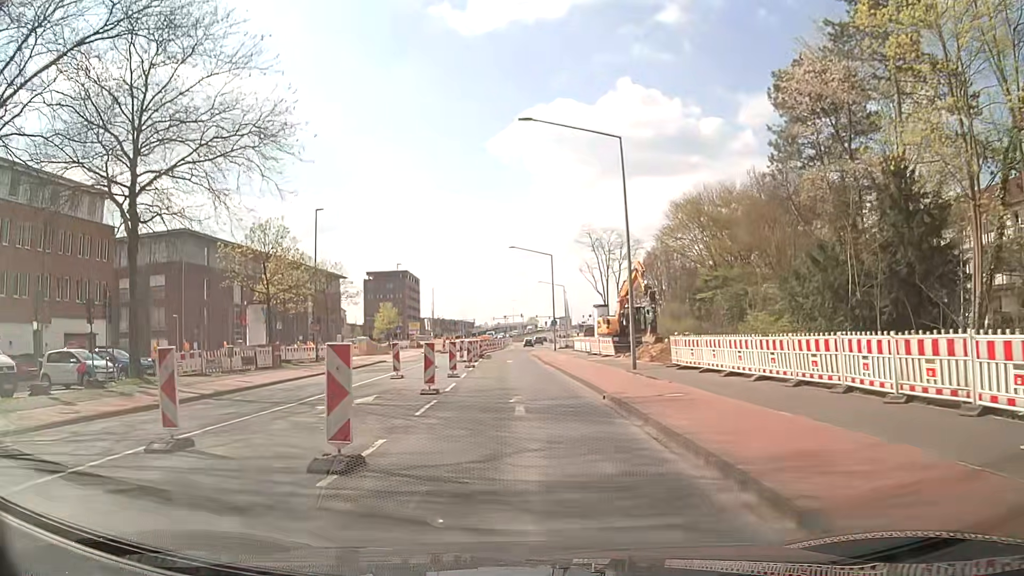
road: secondary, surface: asphalt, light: Day
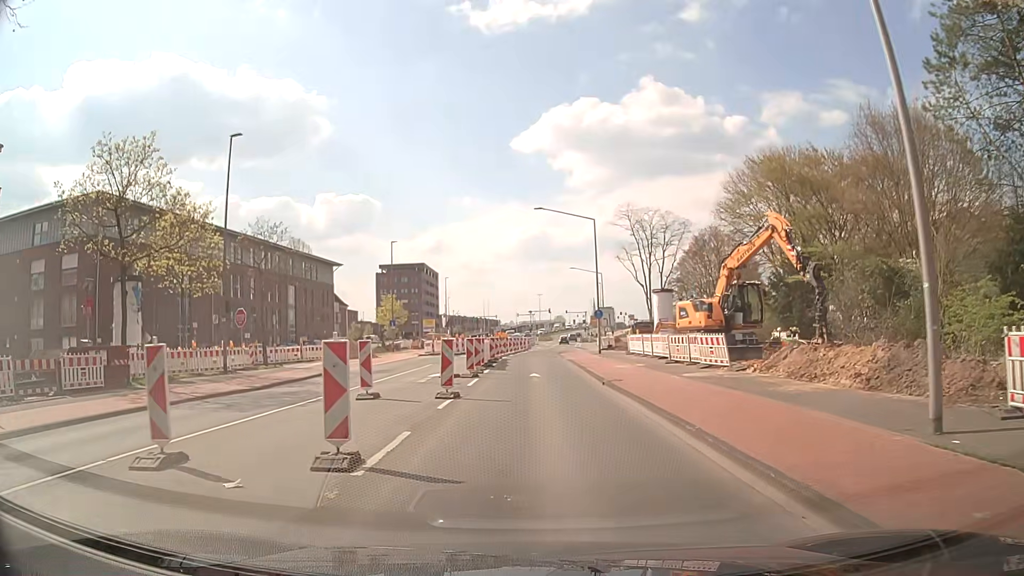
(-0.3, +17.9) m; -1°
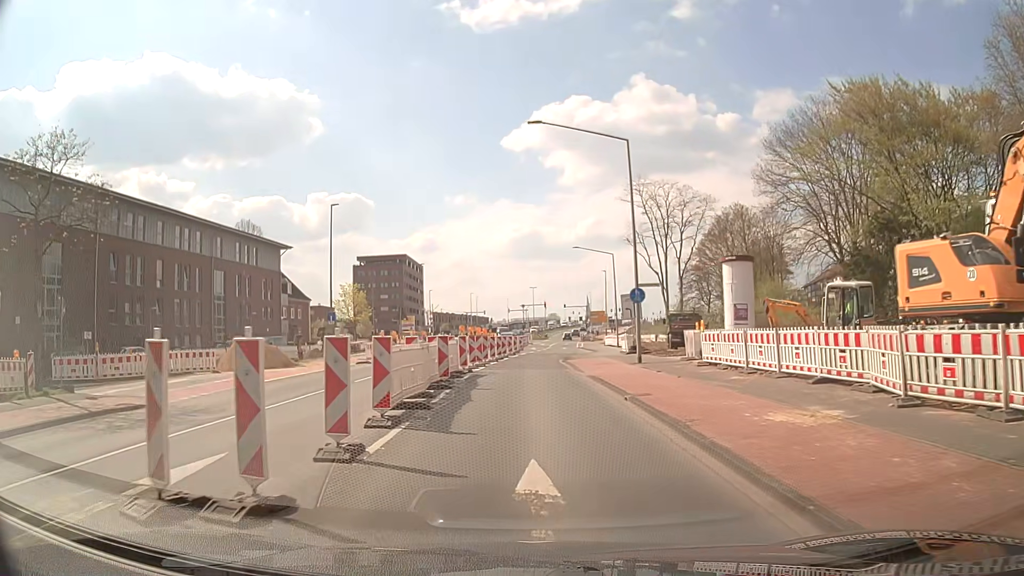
(0.0, +17.9) m; +1°
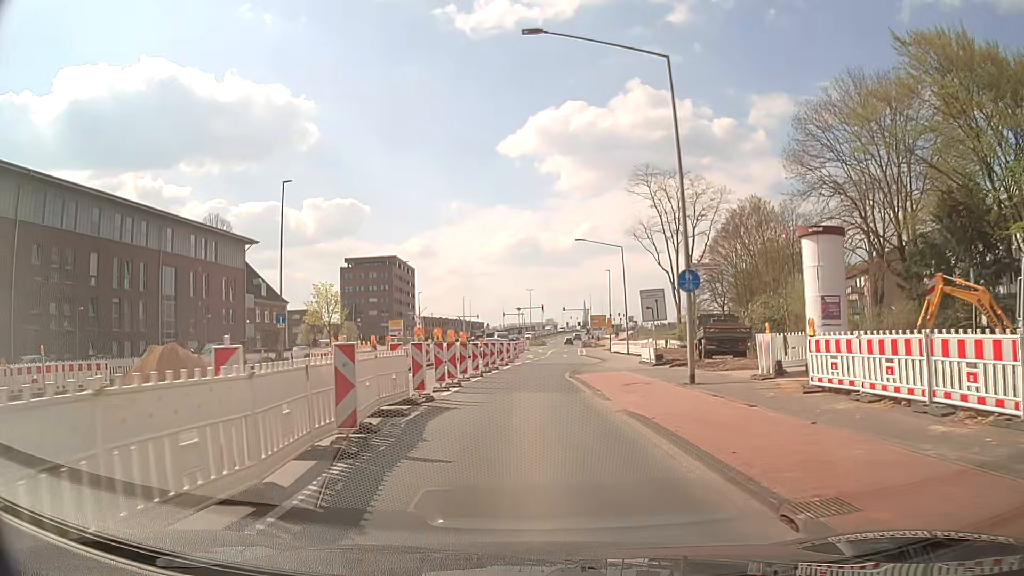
(0.0, +8.9) m; 0°
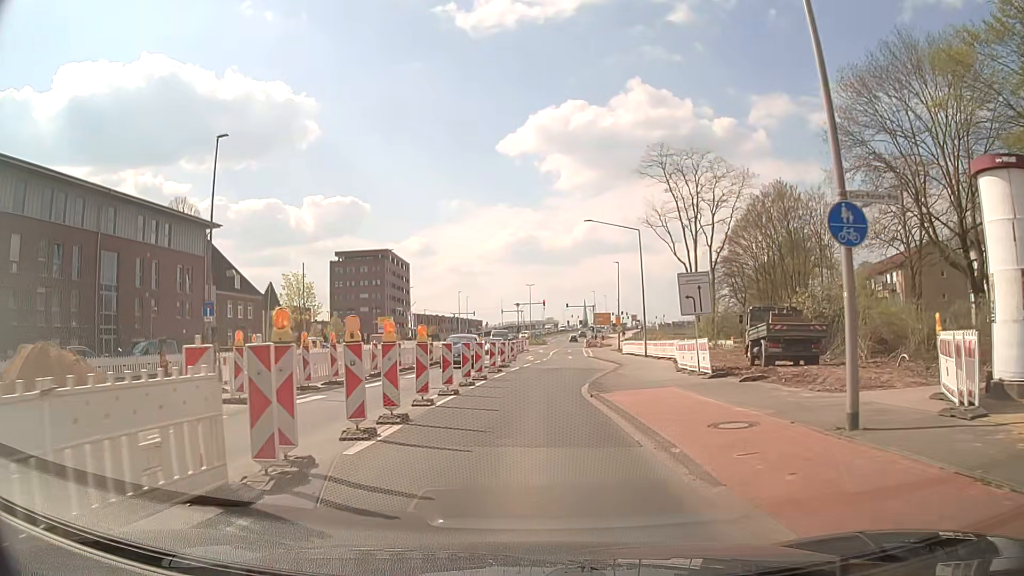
(0.0, +8.9) m; 0°
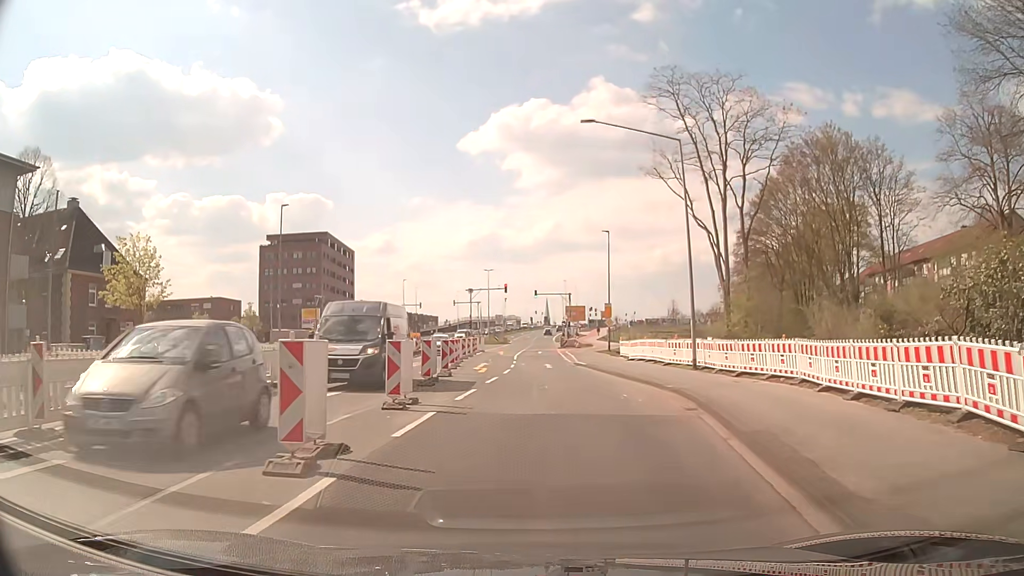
(+0.2, +22.3) m; +3°
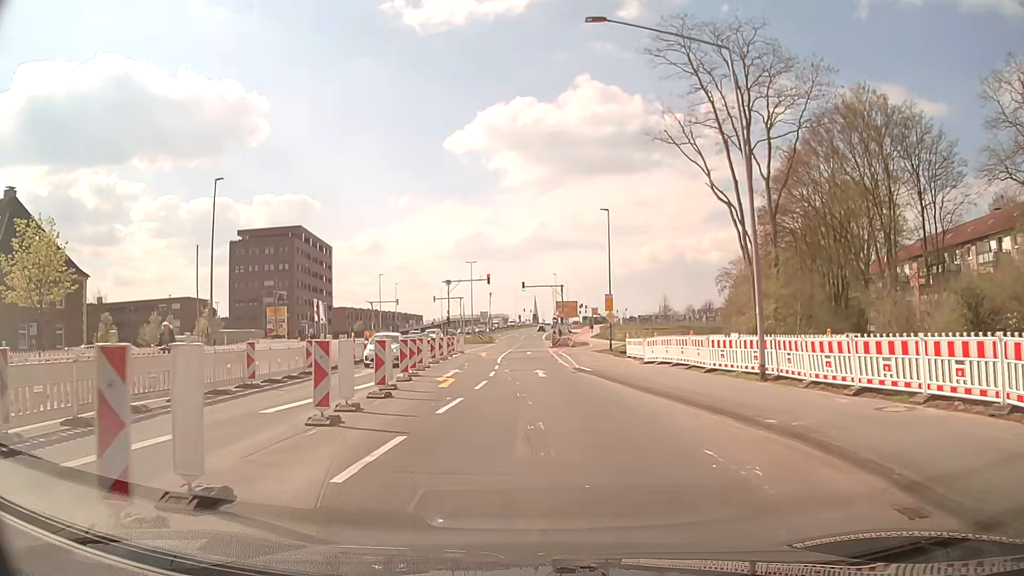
(+0.1, +8.9) m; +1°
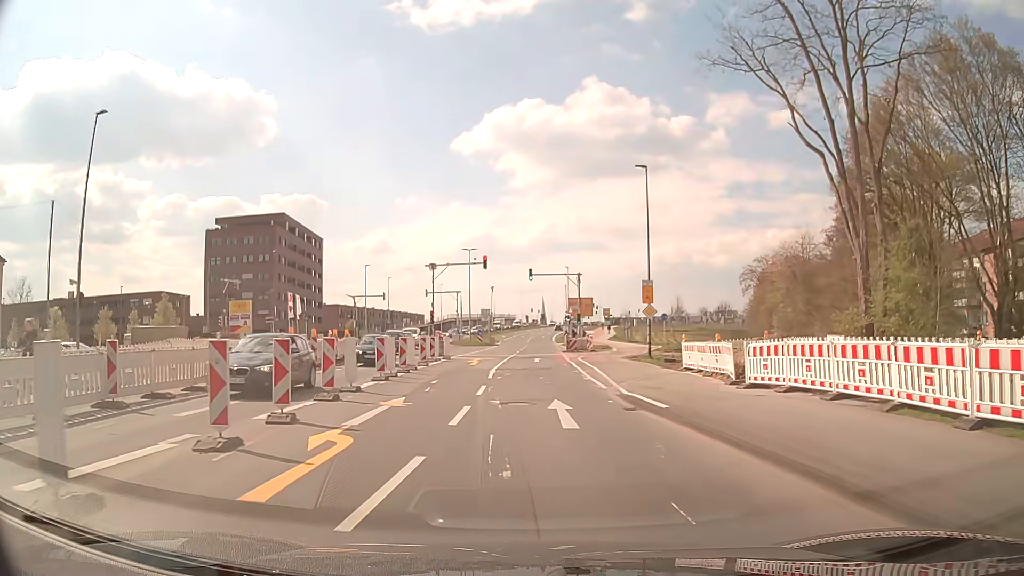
(0.0, +13.5) m; 0°
(0, +10) (0, +20) (0, +30) (0, +40) (0, +50) (0, +60) (-1, +70) (-1, +80) (-1, +90) (-1, +100) m
